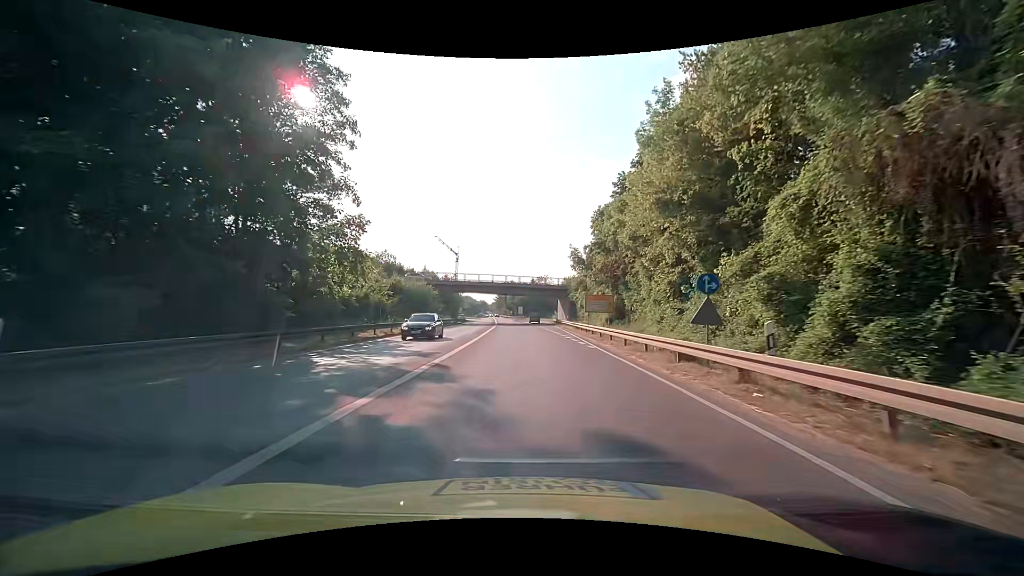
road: trunk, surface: asphalt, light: Day
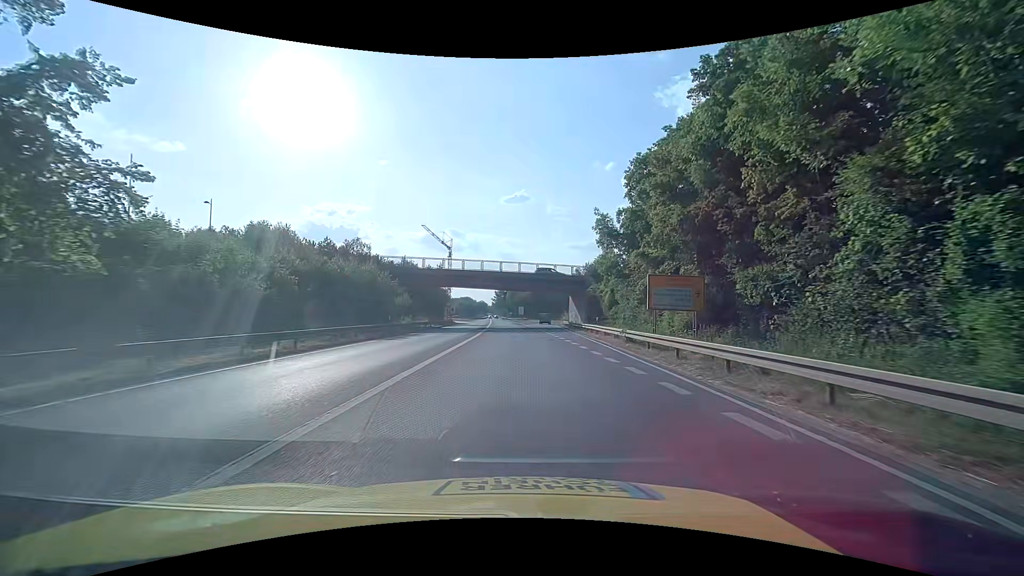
(-0.2, +22.1) m; 0°
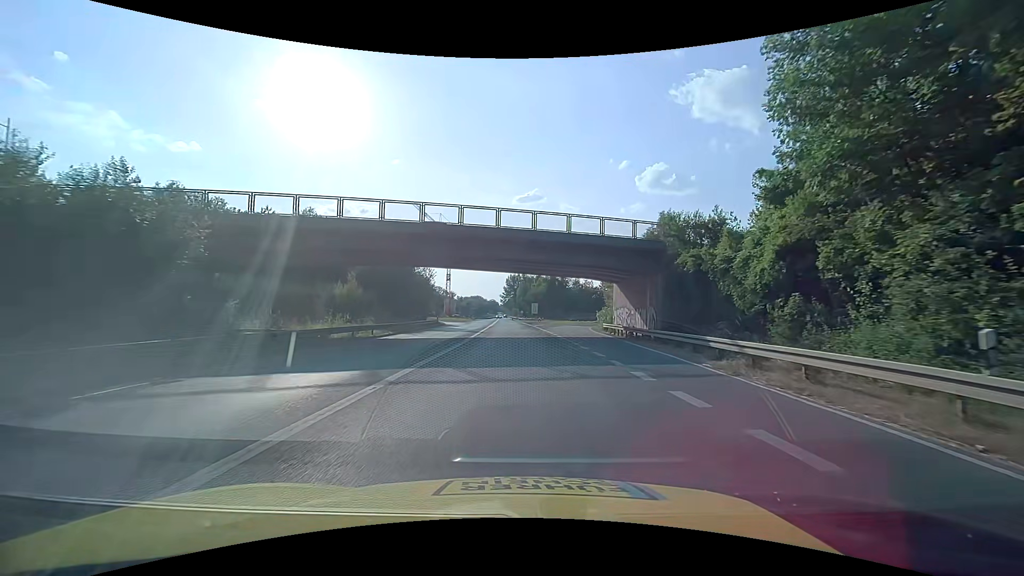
(-0.5, +28.9) m; -2°
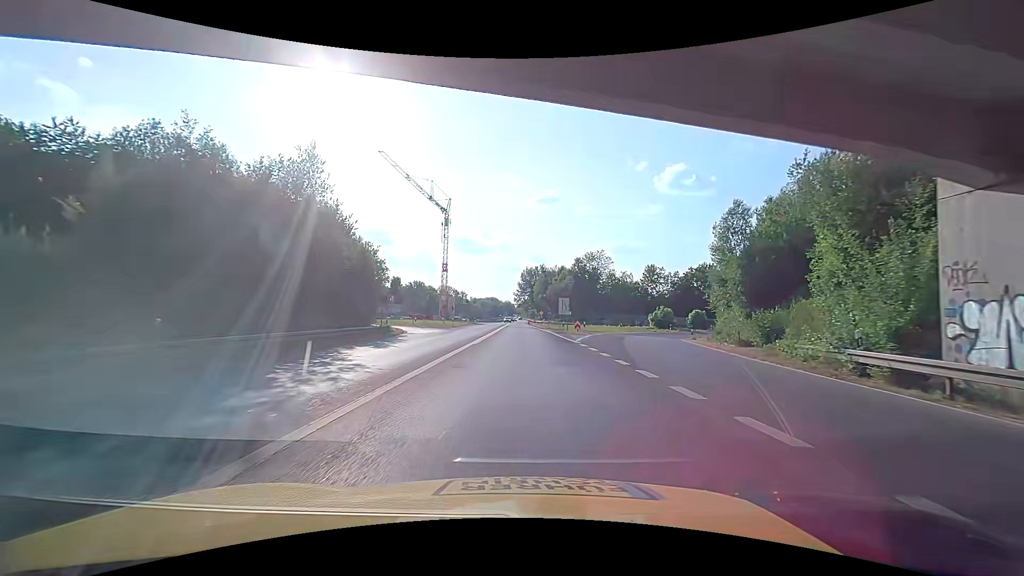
(-0.4, +36.0) m; 0°
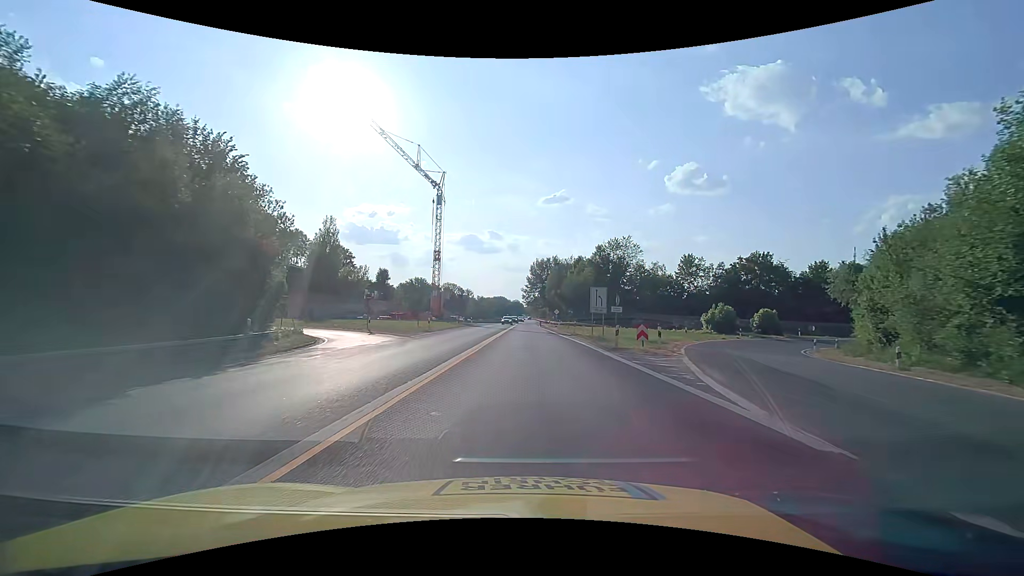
(-1.0, +21.5) m; -3°
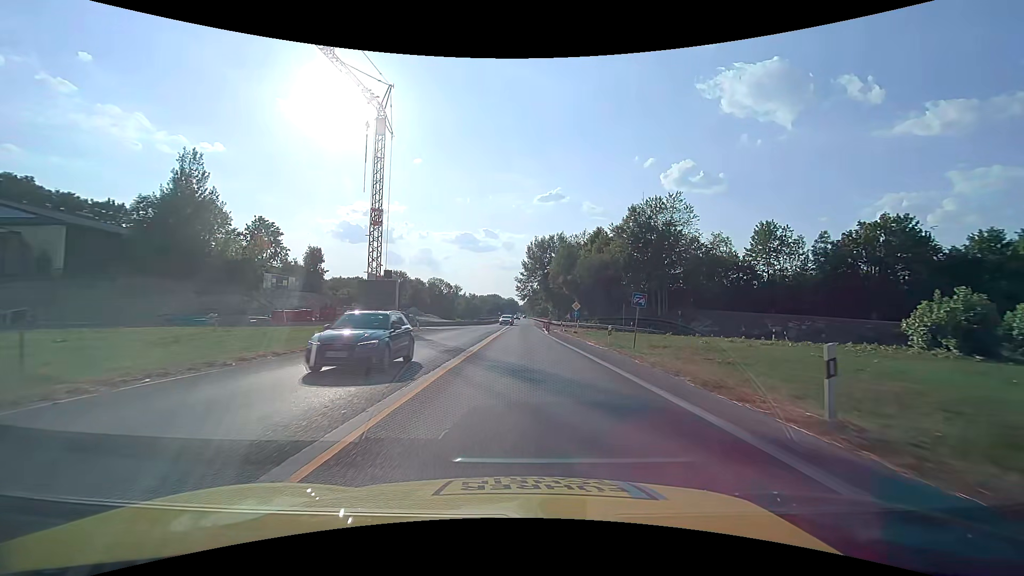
(+0.3, +35.8) m; +1°
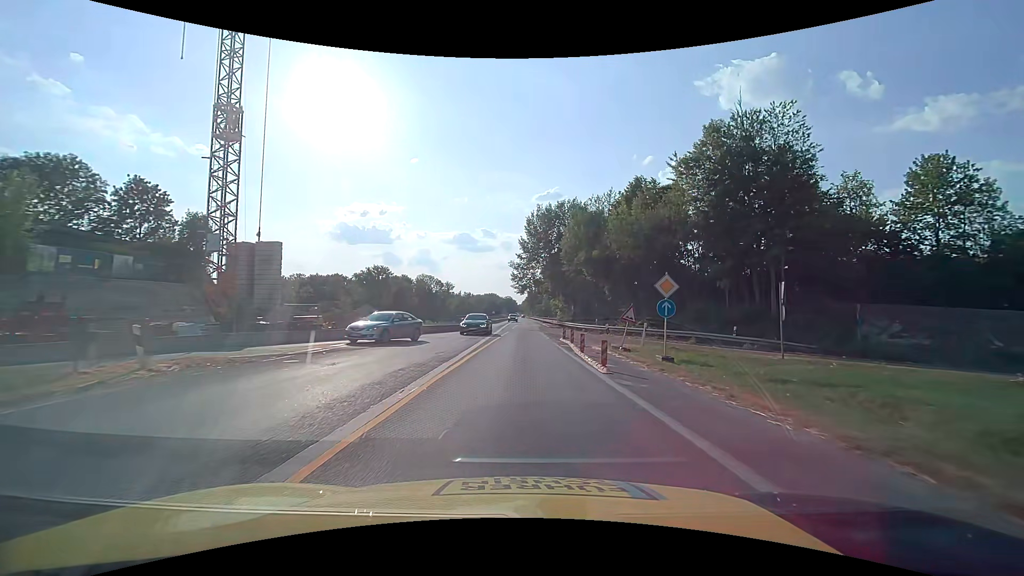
(+0.1, +28.6) m; 0°
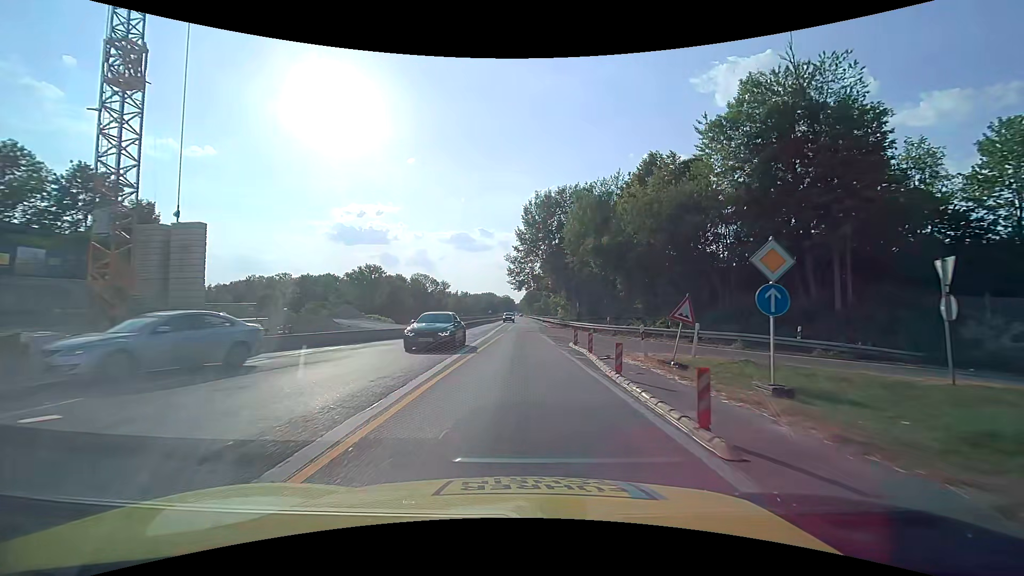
(0.0, +7.2) m; 0°
(0, +10) (0, +20) (0, +30) (0, +40) (0, +50) (+1, +60) (+1, +70) (+1, +80) (0, +90) (0, +100) m
